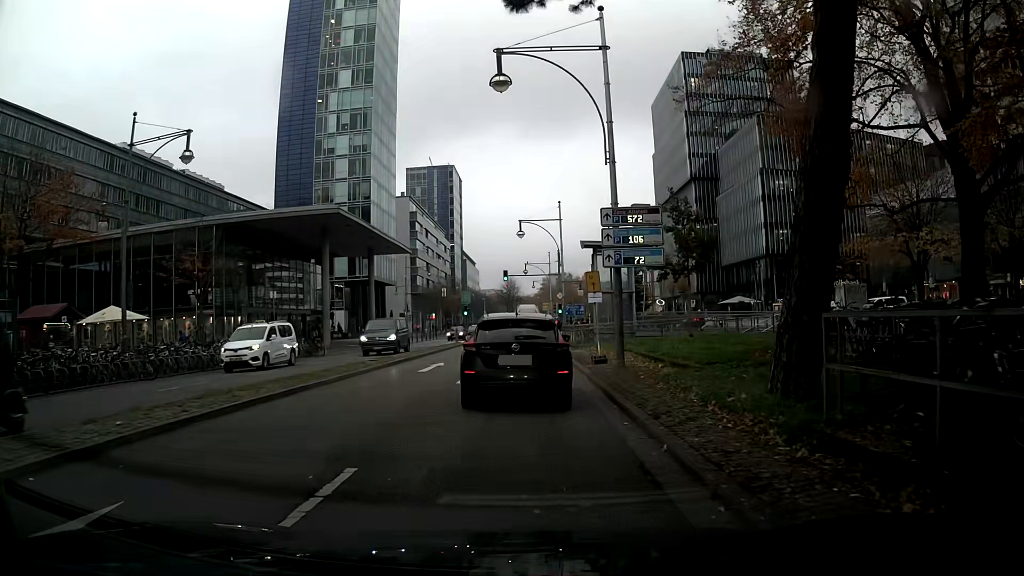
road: primary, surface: asphalt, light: Day
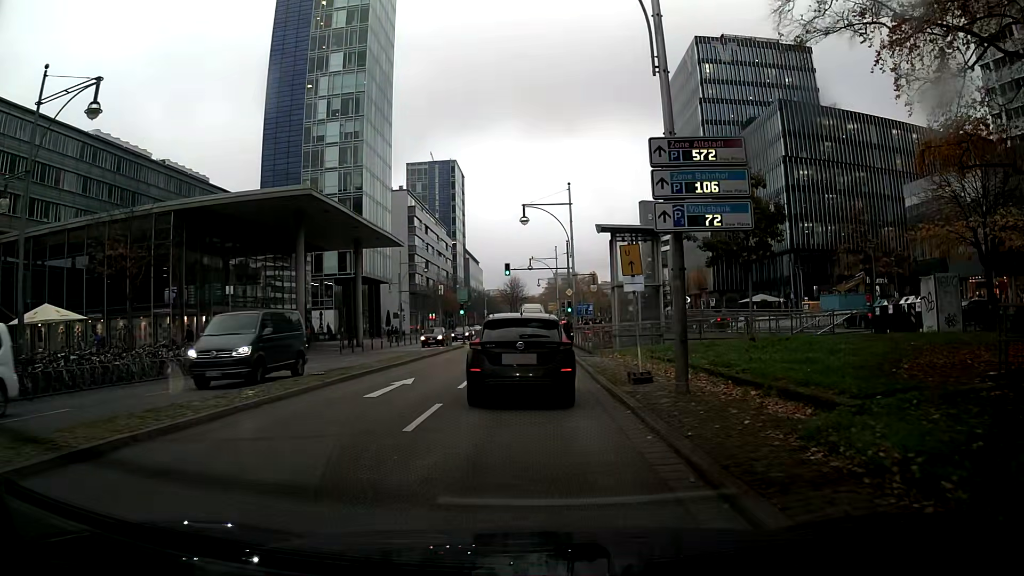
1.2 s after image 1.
(0.0, +7.1) m; 0°
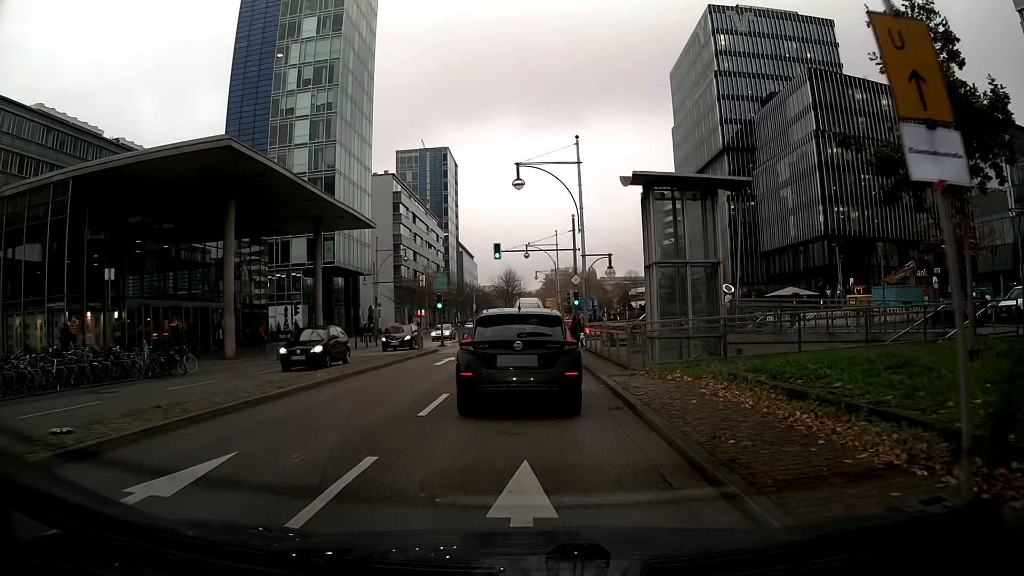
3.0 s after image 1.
(+0.1, +10.8) m; 0°
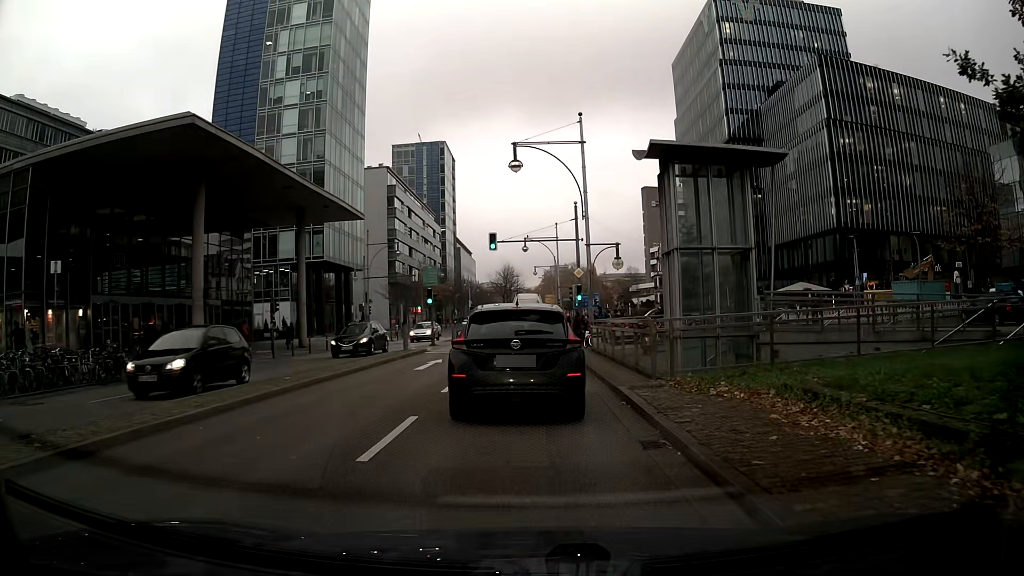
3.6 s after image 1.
(0.0, +3.3) m; 0°
(0, +10) (0, +20) (0, +30) (0, +40) (0, +50) (0, +60) (+1, +70) (+1, +80) (+2, +90) (+2, +100) m
